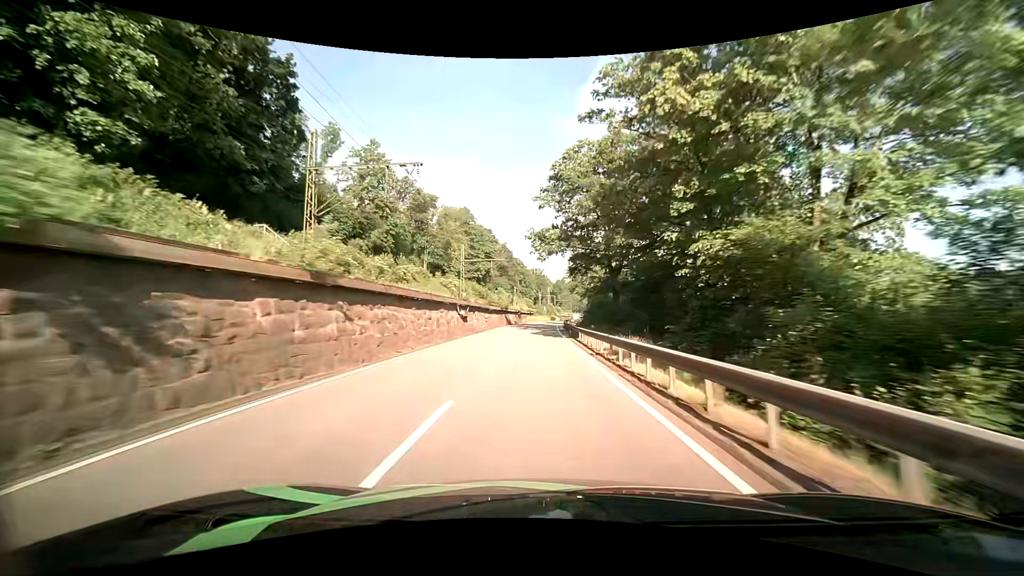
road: primary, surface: asphalt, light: Day
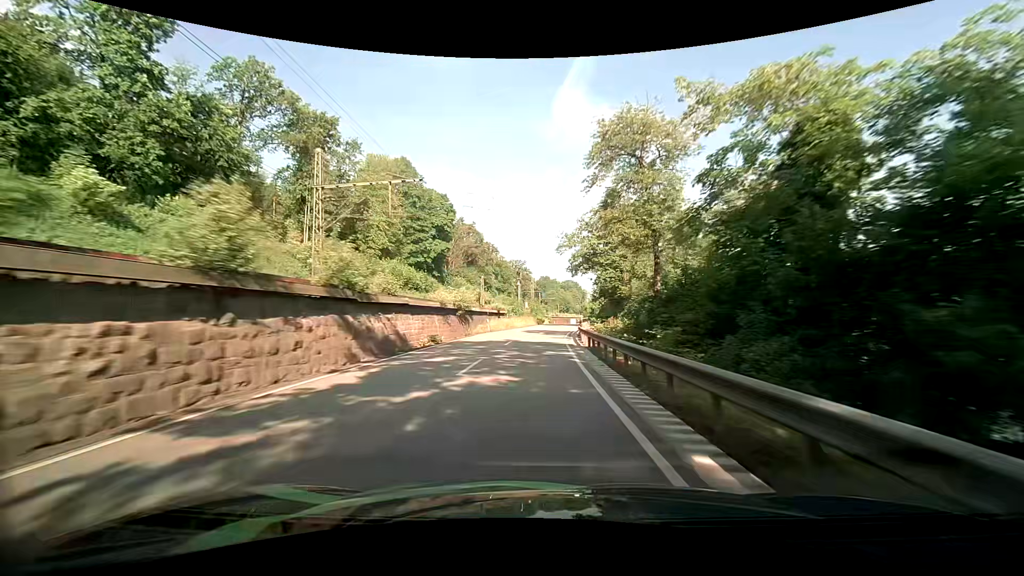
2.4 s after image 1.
(+0.6, +51.9) m; +2°
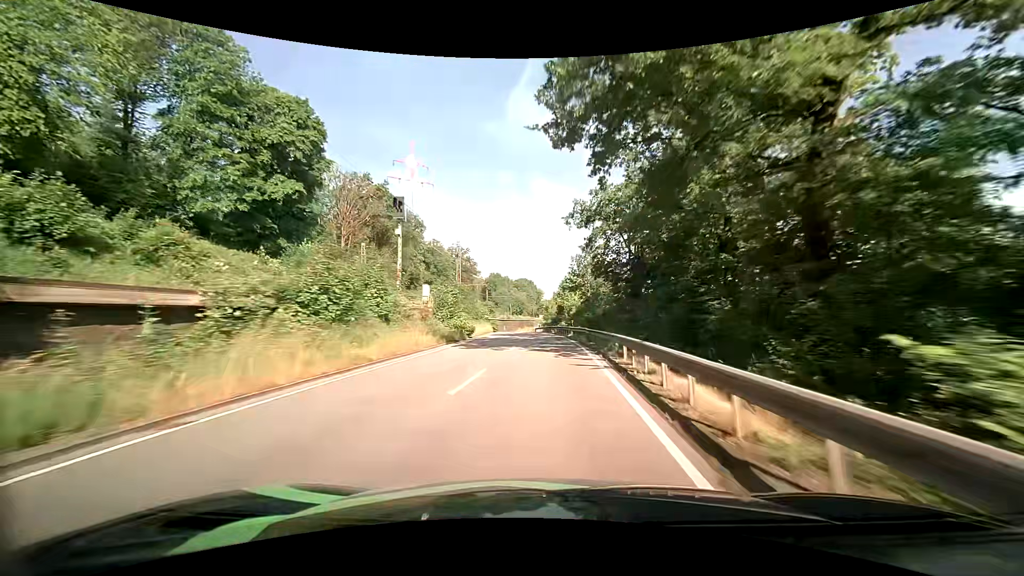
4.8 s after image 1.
(+1.9, +50.3) m; +5°
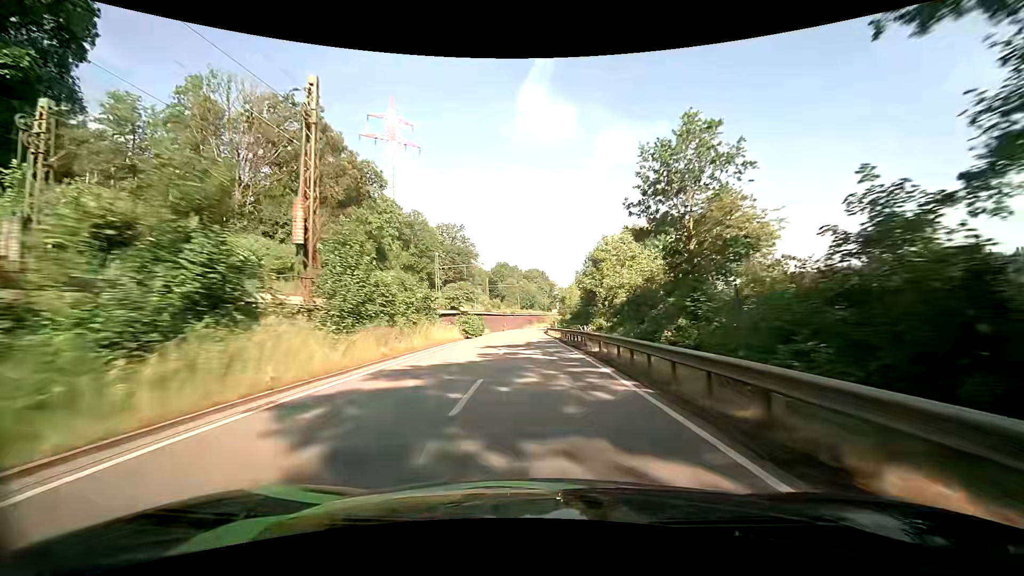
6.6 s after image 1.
(-0.2, +37.7) m; -1°
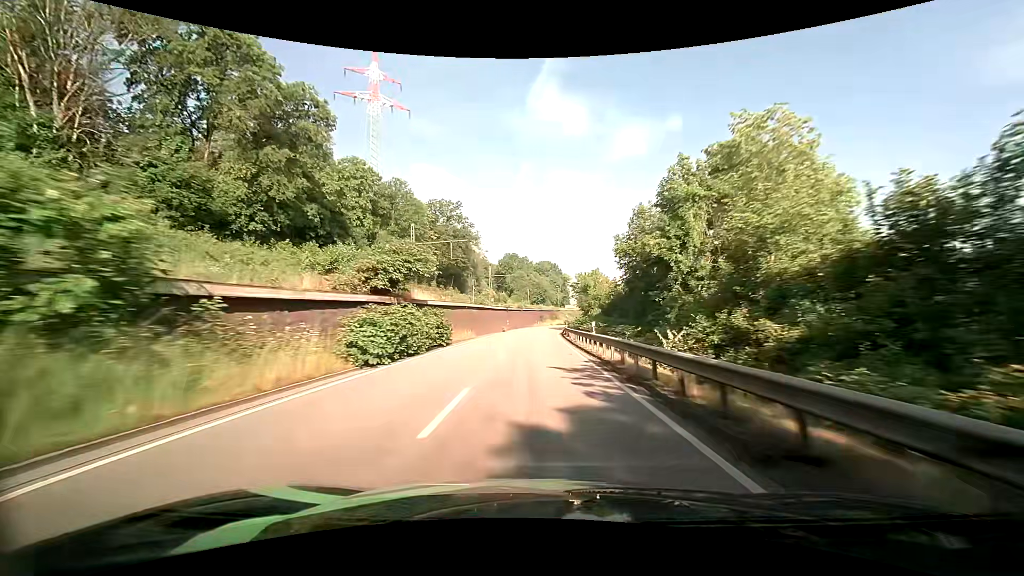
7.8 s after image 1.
(-0.3, +25.3) m; -1°
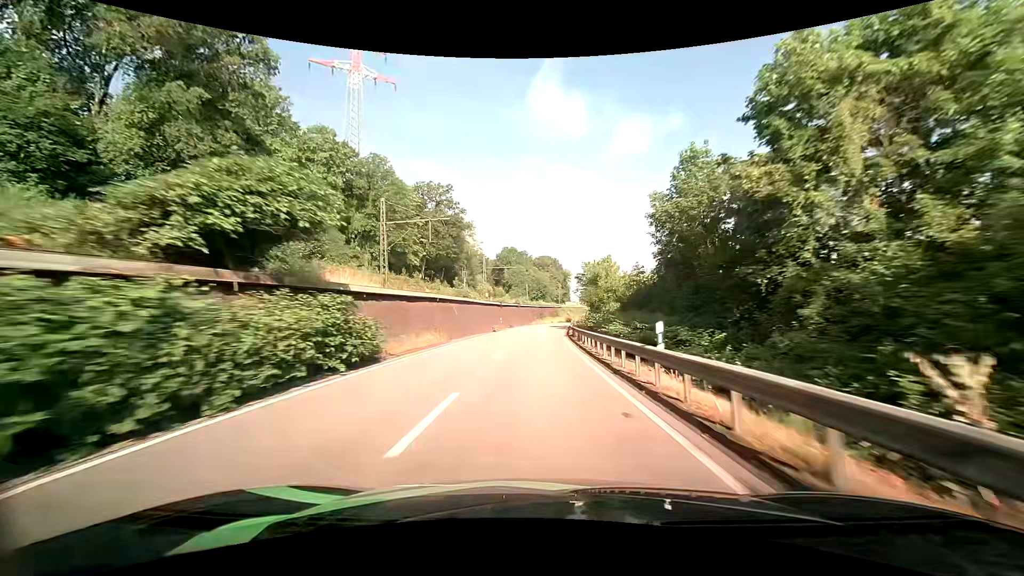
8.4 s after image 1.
(0.0, +12.8) m; 0°
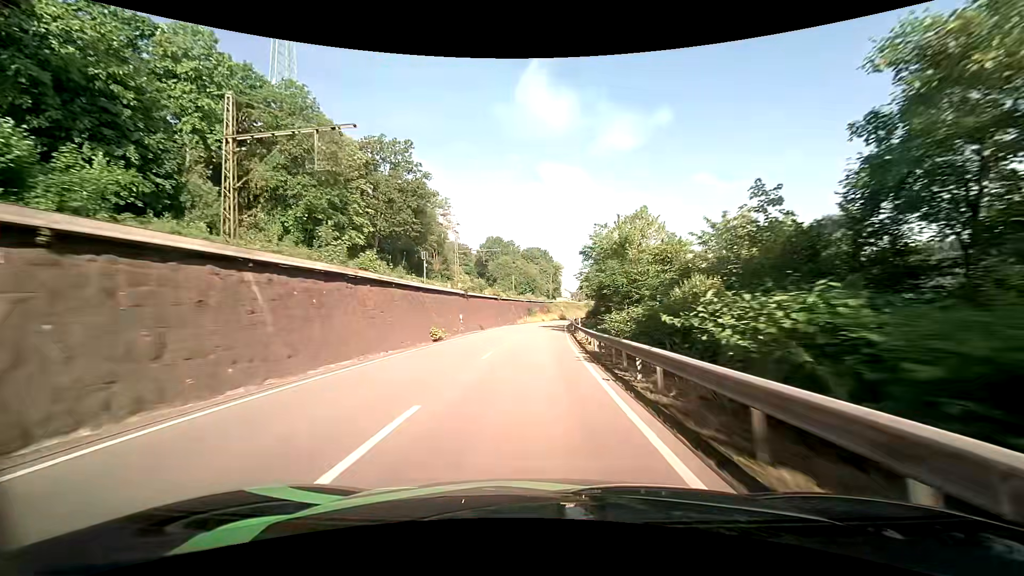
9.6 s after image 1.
(+0.2, +25.5) m; +1°
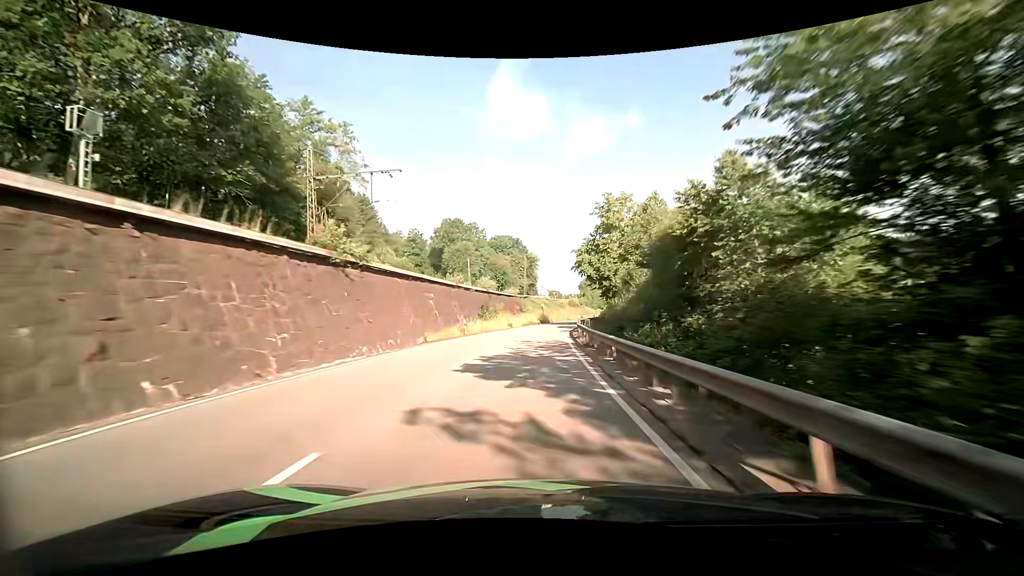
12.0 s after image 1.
(+1.1, +50.0) m; +2°
(0, +10) (0, +20) (+1, +30) (+1, +40) (+2, +50) (+3, +60) (+4, +70) (+6, +80) (+7, +90) (+9, +99) m
